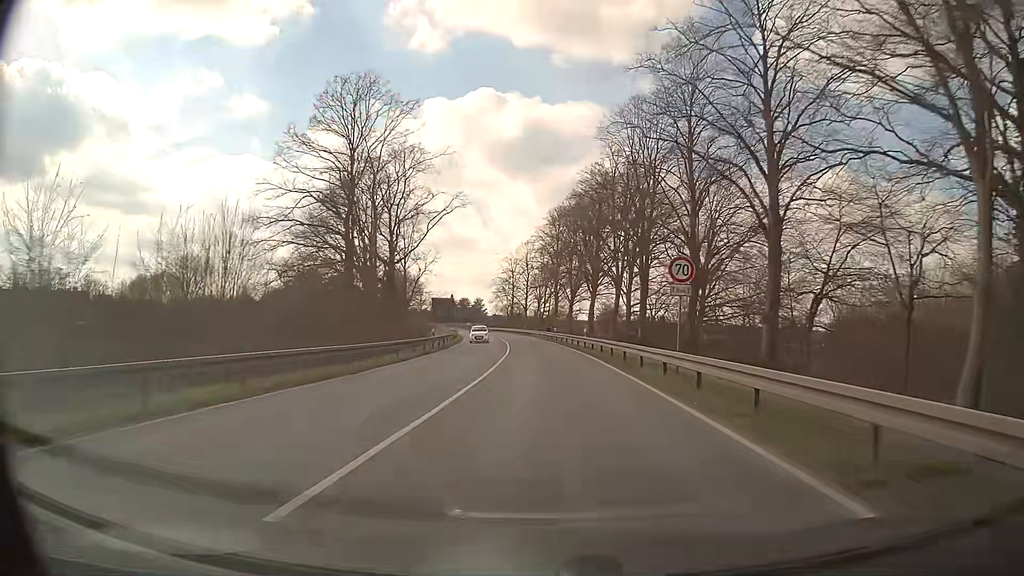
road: primary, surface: asphalt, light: Day
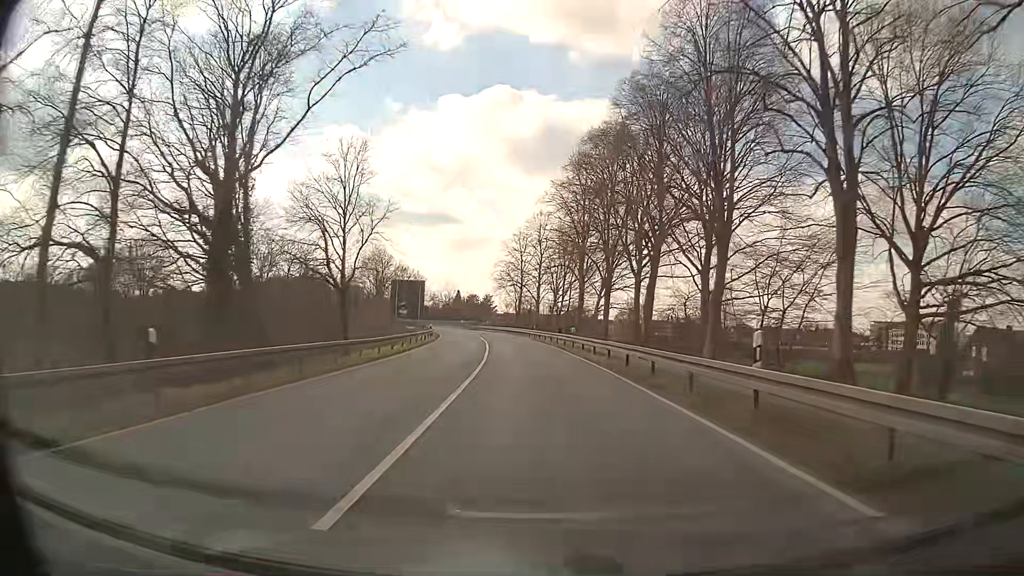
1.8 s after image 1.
(-0.3, +32.4) m; -1°
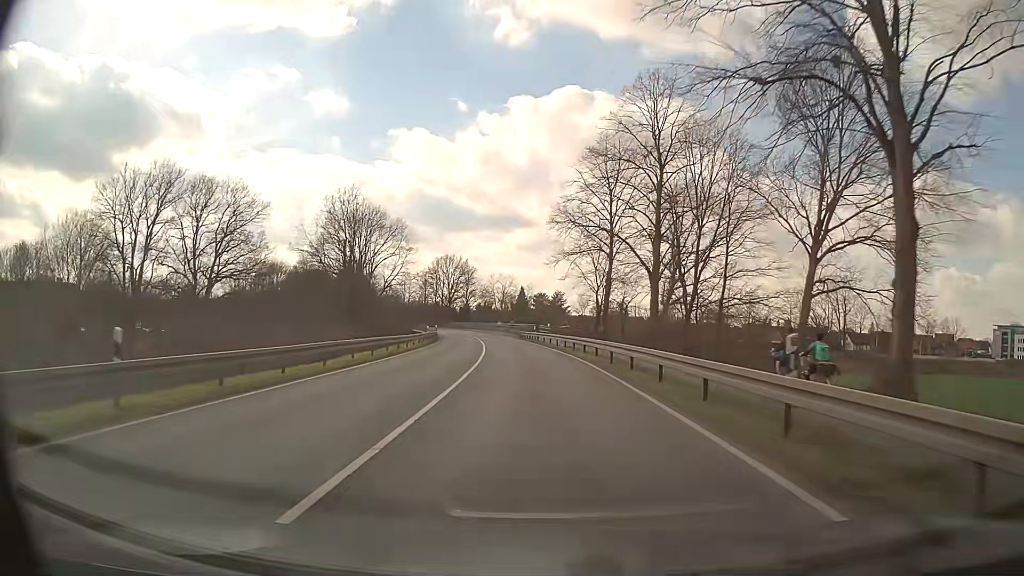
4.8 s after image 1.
(-2.9, +53.8) m; -6°
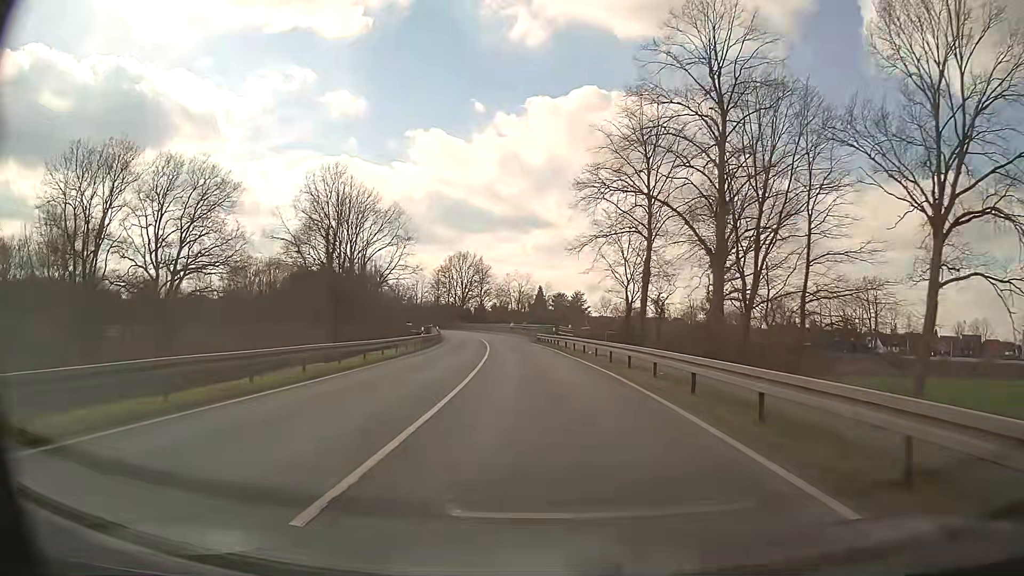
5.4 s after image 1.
(-0.1, +10.8) m; -2°
